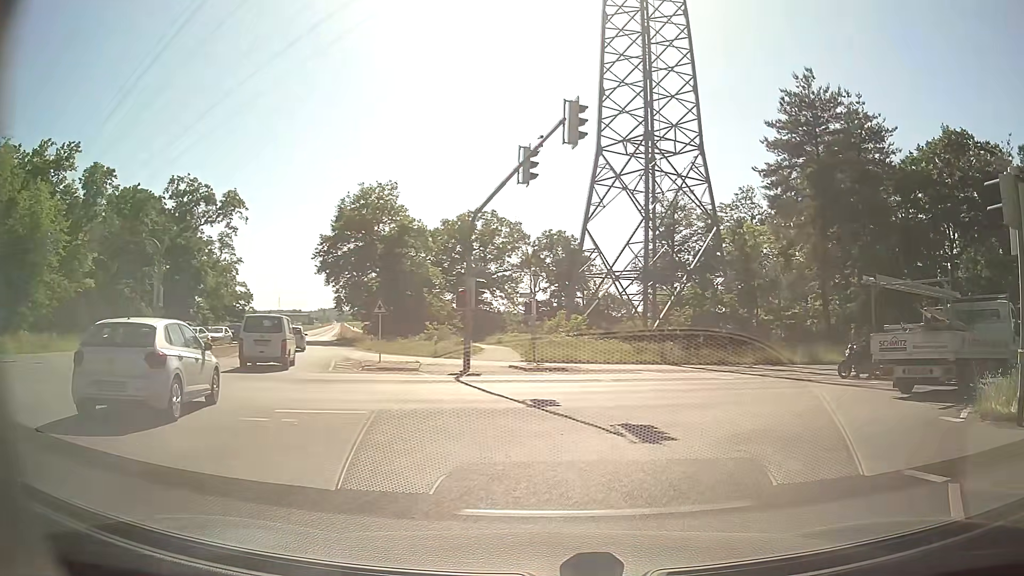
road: secondary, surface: asphalt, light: Day
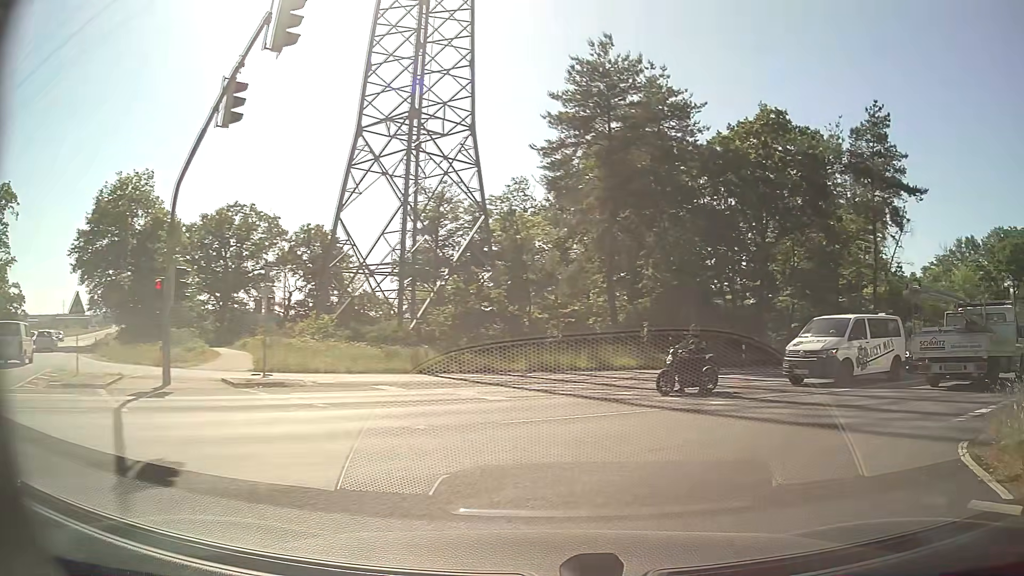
(+1.0, +6.3) m; +19°
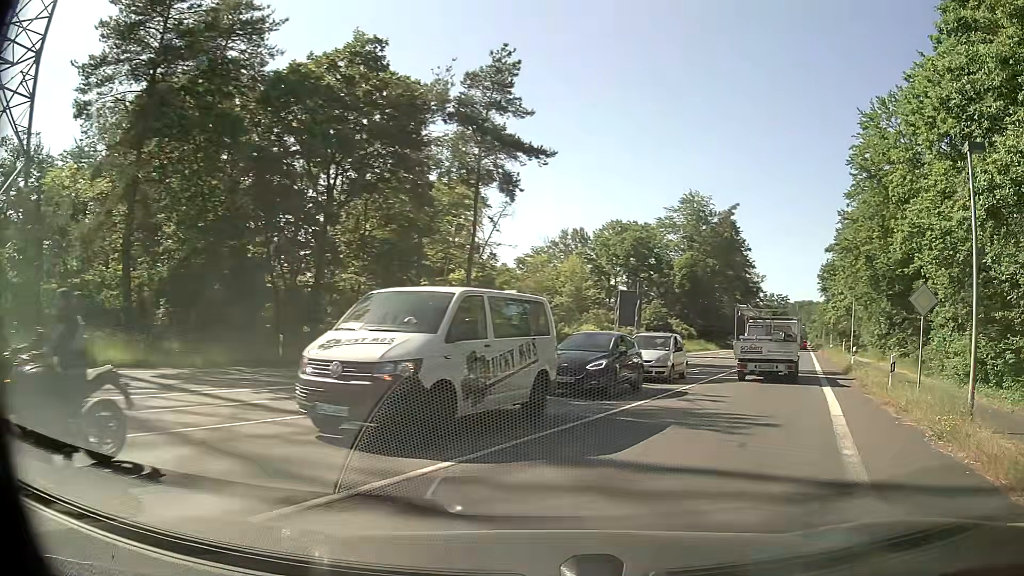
(+3.3, +9.9) m; +36°
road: primary
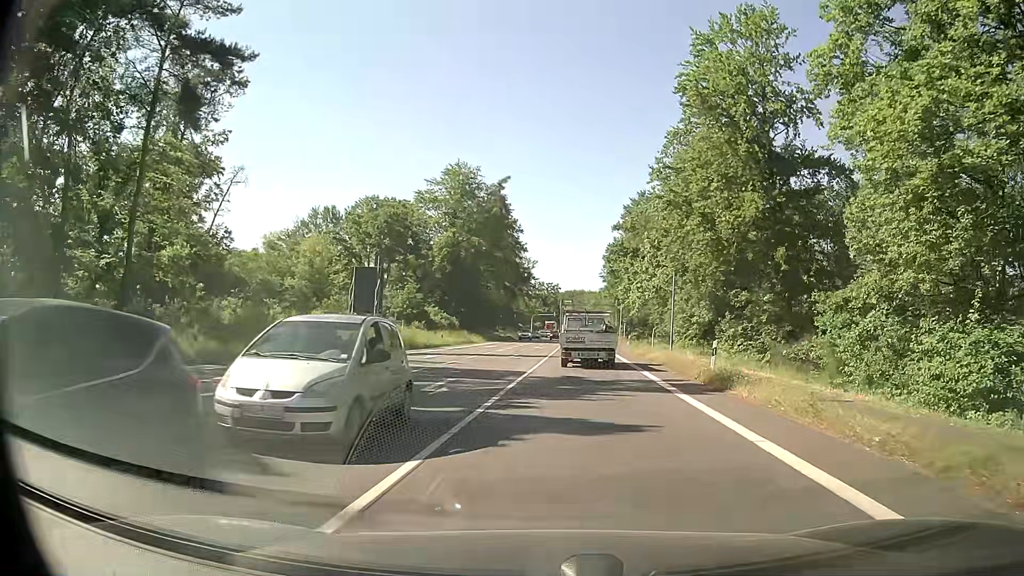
(+2.9, +13.2) m; +20°
